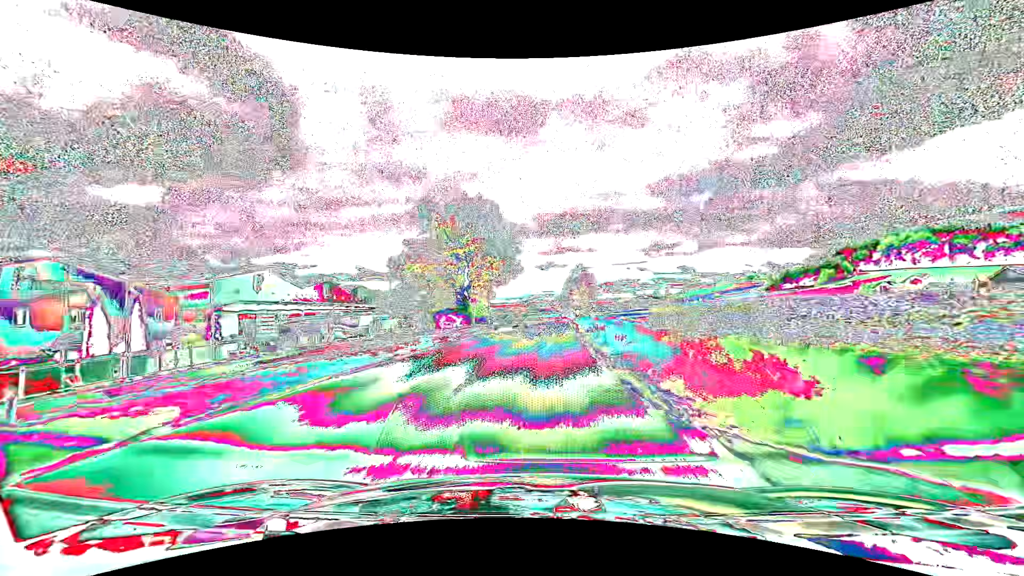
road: secondary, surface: asphalt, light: Day
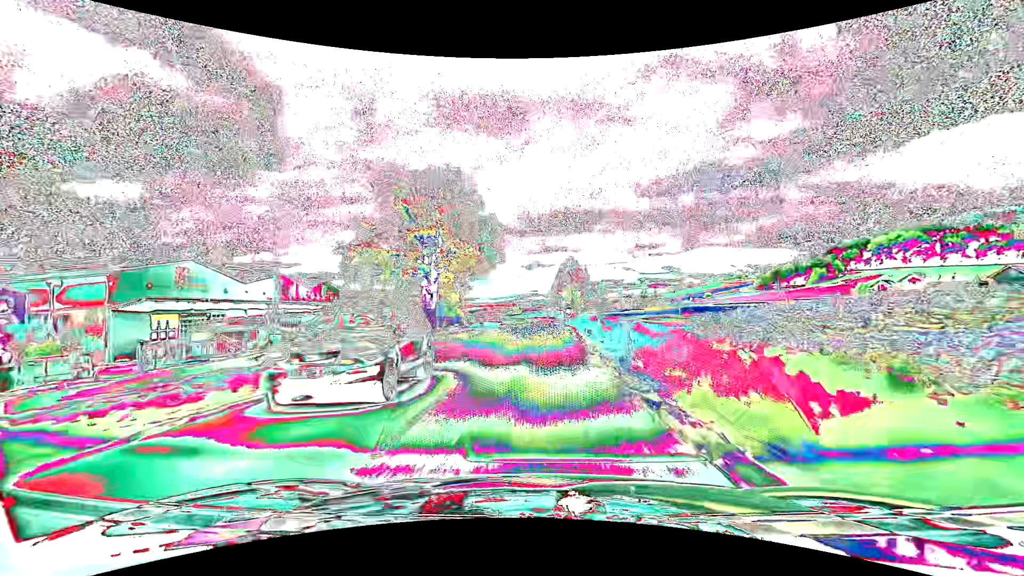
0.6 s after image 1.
(+0.2, +13.9) m; +2°
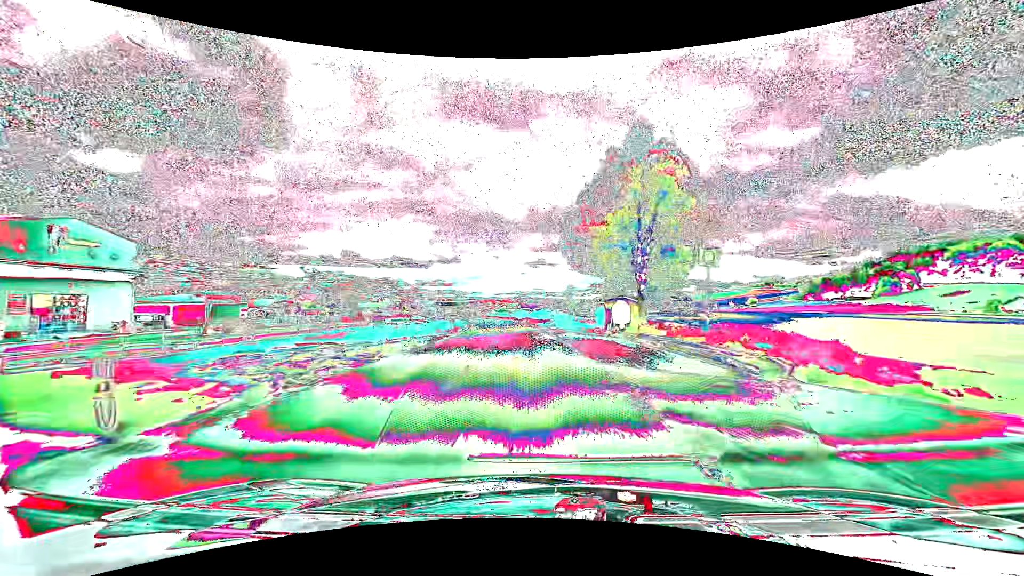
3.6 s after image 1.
(+1.2, +68.2) m; 0°
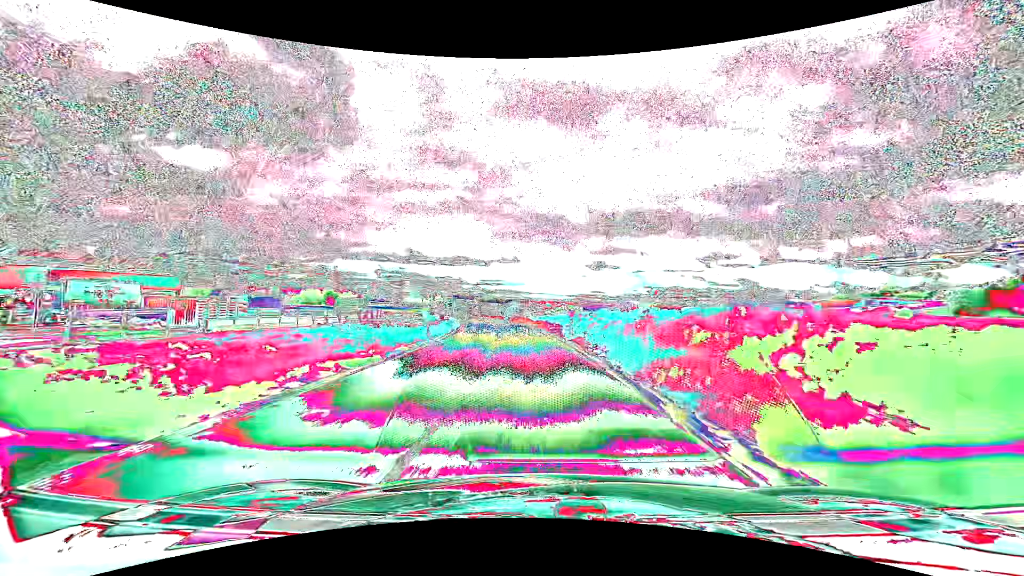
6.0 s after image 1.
(-3.0, +54.5) m; -7°
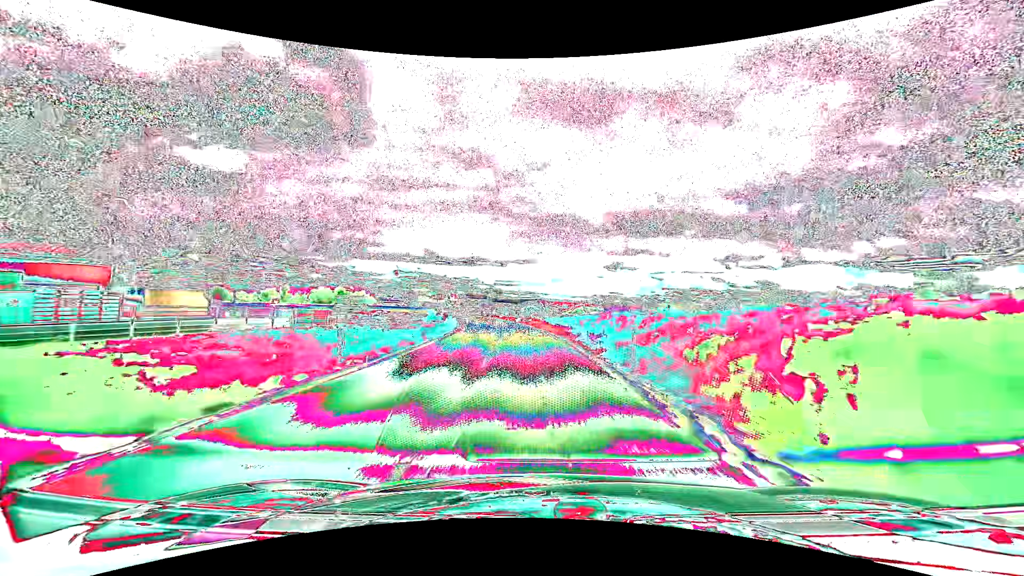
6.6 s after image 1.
(-0.2, +13.8) m; -2°
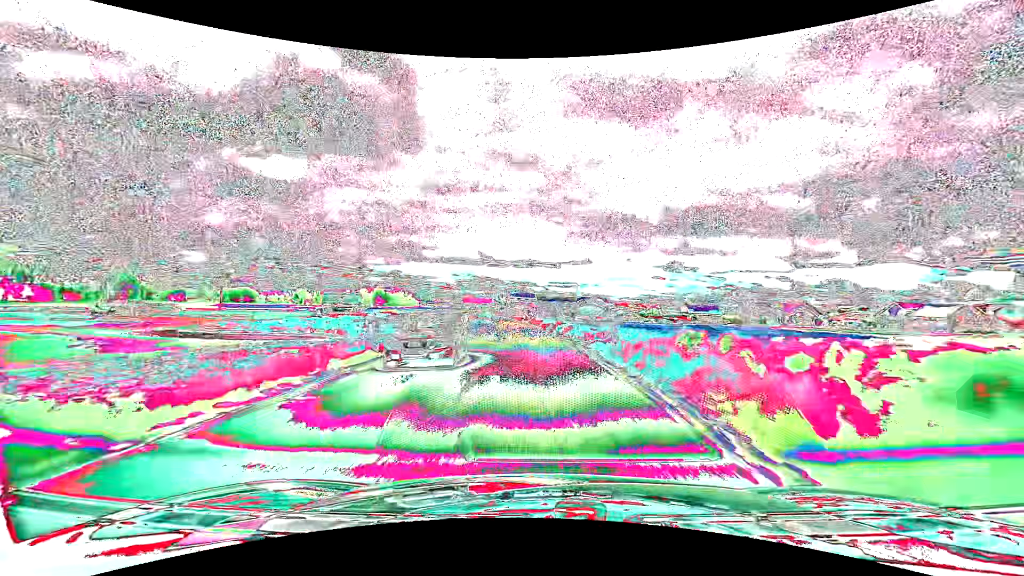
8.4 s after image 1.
(-2.2, +41.8) m; -6°
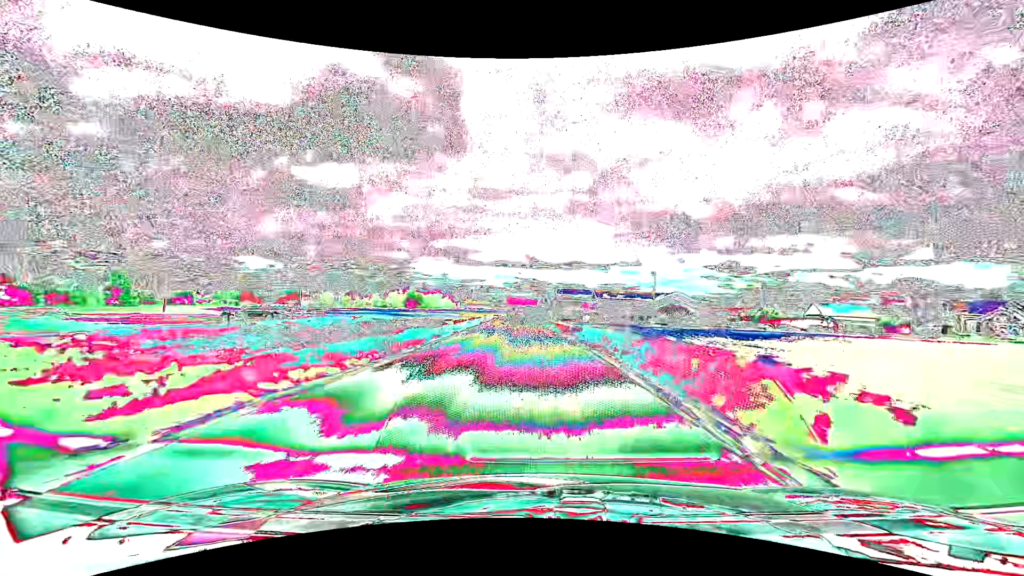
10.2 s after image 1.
(-2.2, +43.0) m; -5°
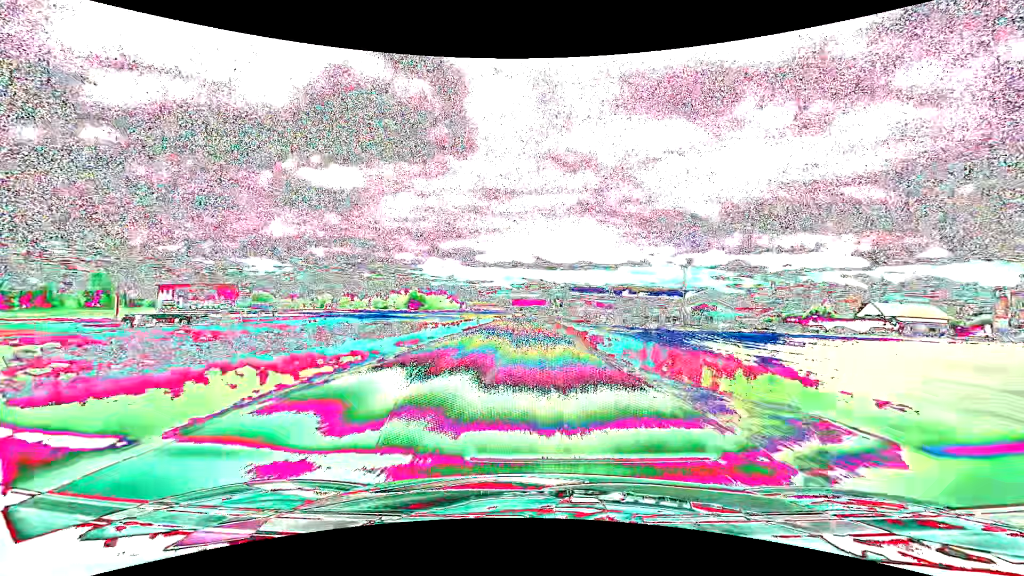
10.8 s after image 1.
(-0.2, +14.5) m; -1°
(0, +10) (0, +20) (0, +30) (-1, +40) (-1, +50) (-1, +60) (-1, +70) (-1, +80) (-1, +90) (-1, +100) m
